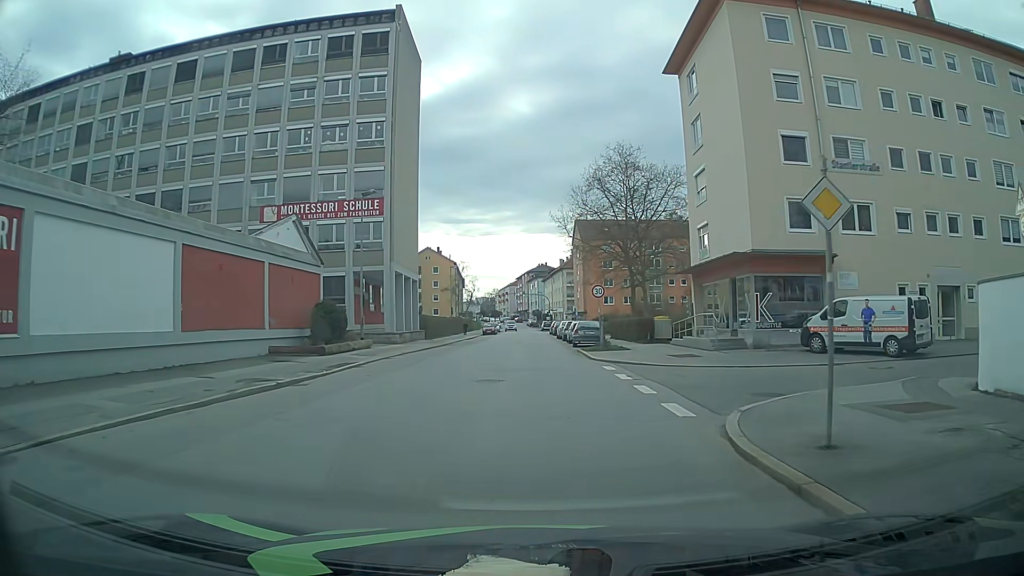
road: tertiary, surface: asphalt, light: Day
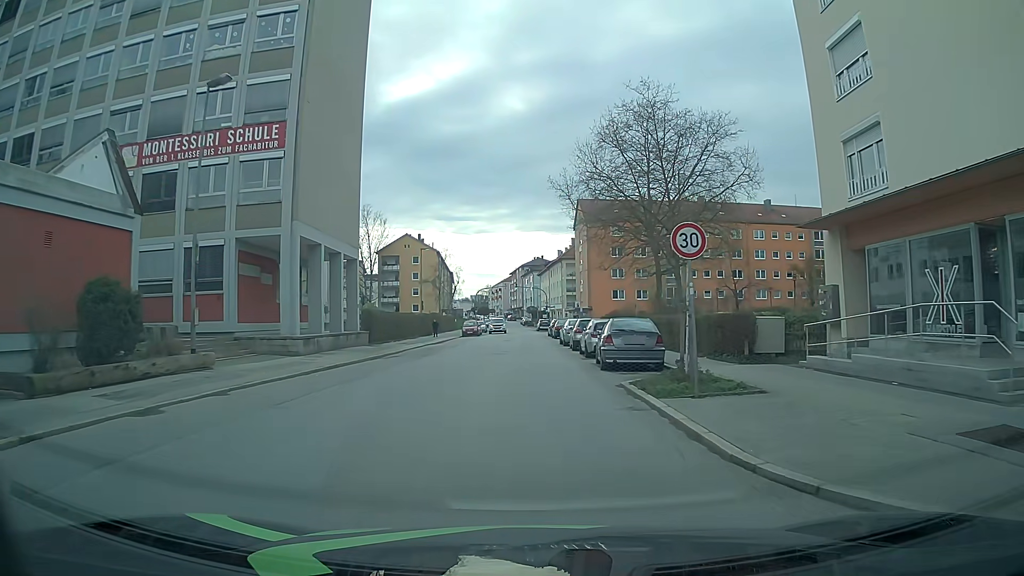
(+0.5, +17.9) m; +1°
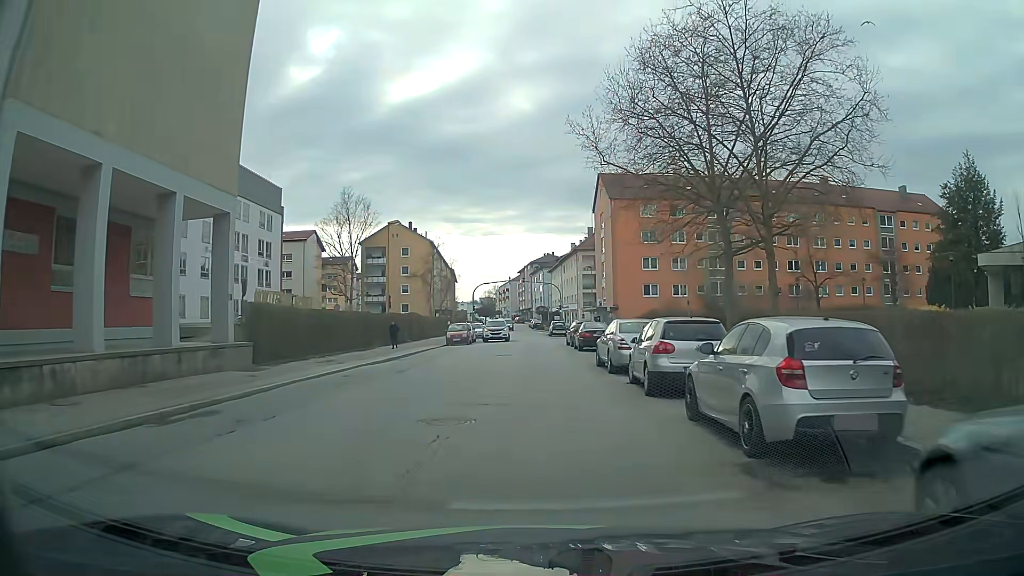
(-0.1, +18.0) m; -2°
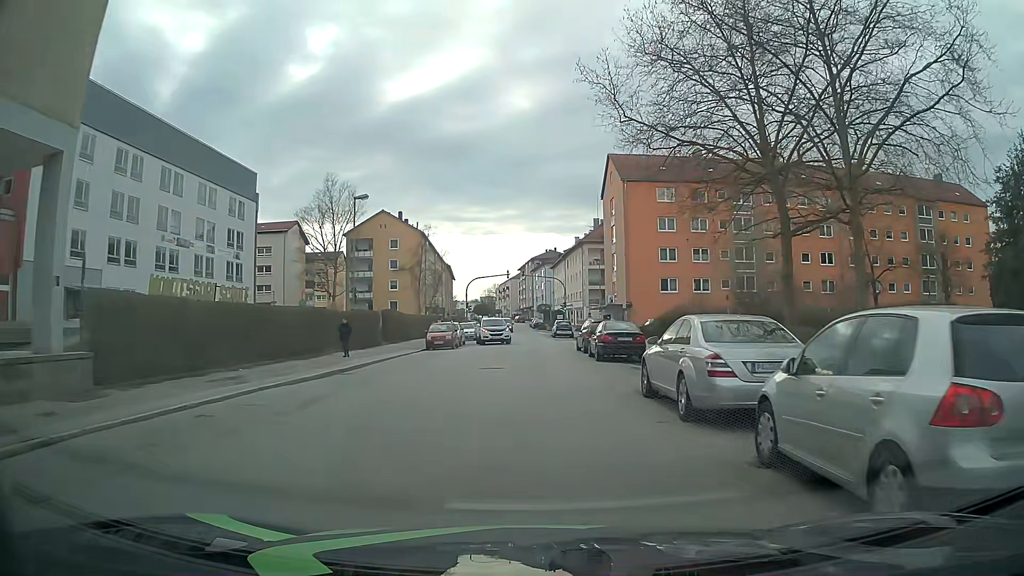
(+0.2, +9.0) m; +1°
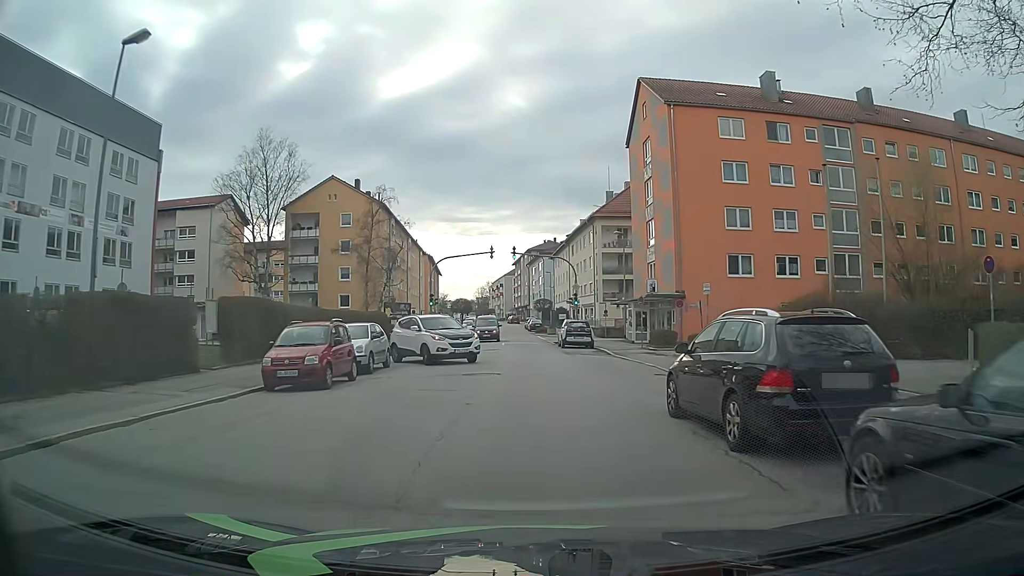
(-0.1, +22.6) m; 0°
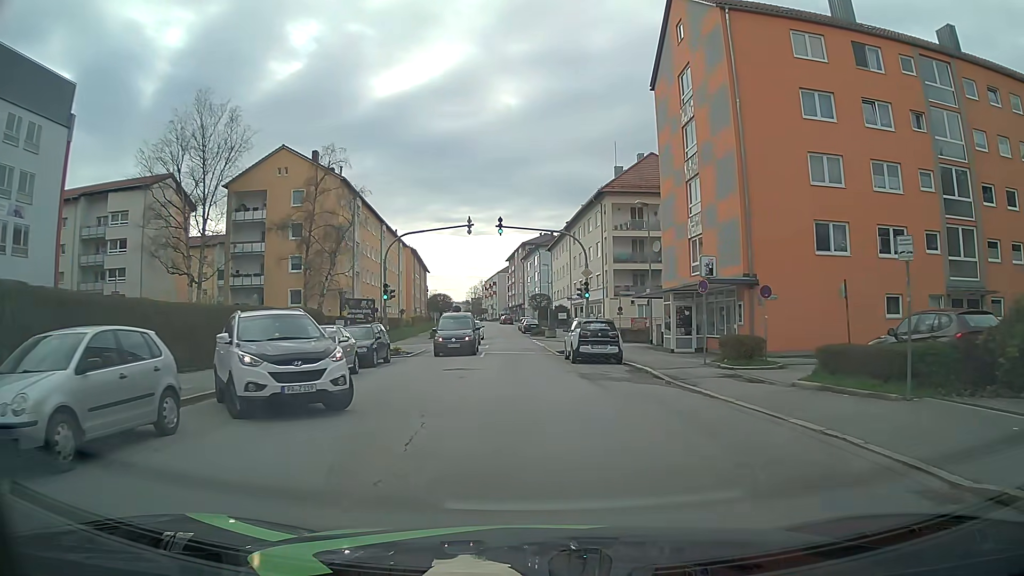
(0.0, +13.5) m; 0°
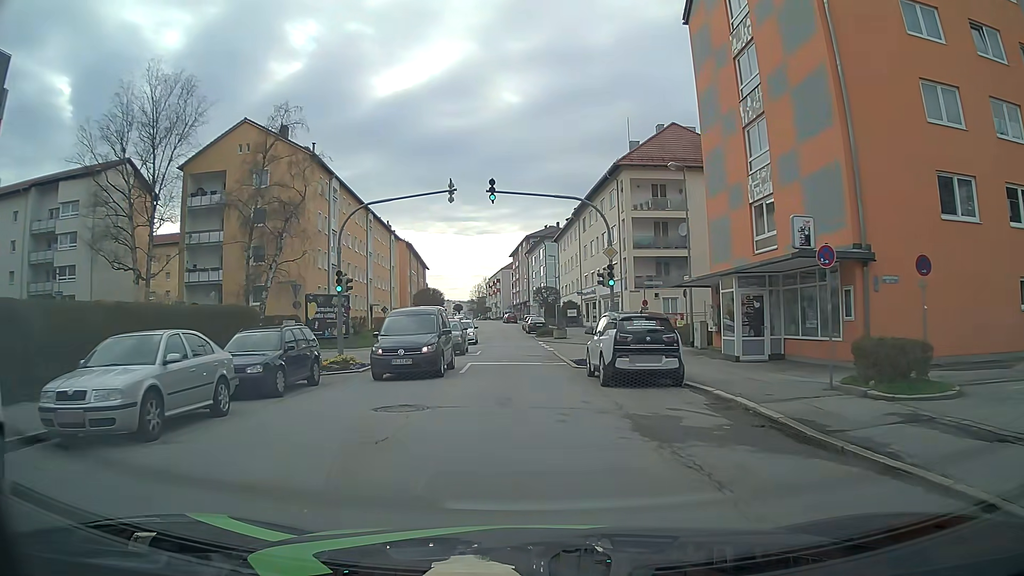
(0.0, +9.0) m; 0°
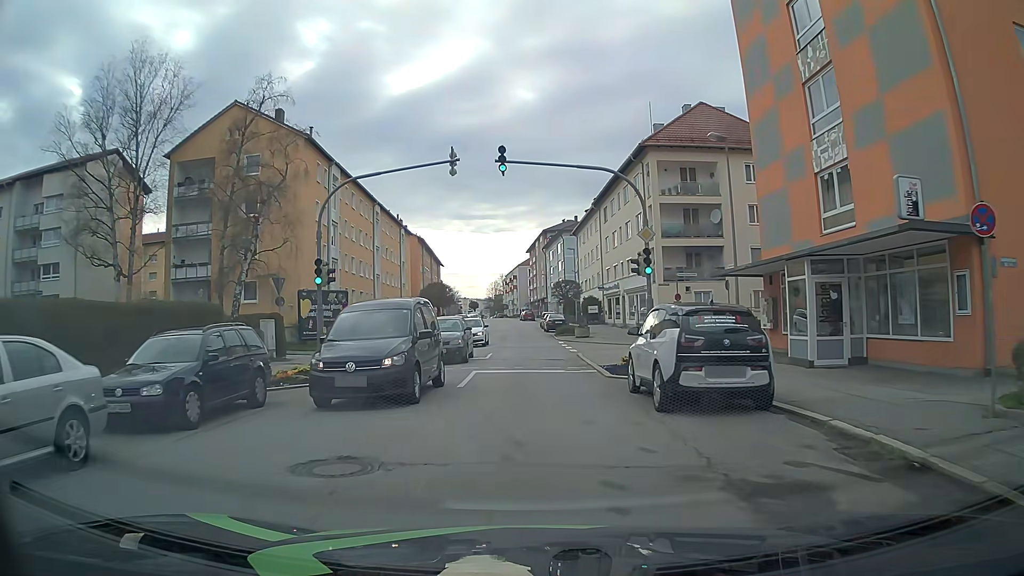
(0.0, +4.5) m; -2°
(0, +10) (0, +20) (0, +30) (-1, +40) (-1, +50) (-1, +60) (-2, +70) (-2, +80) (-3, +90) (-4, +100) m
